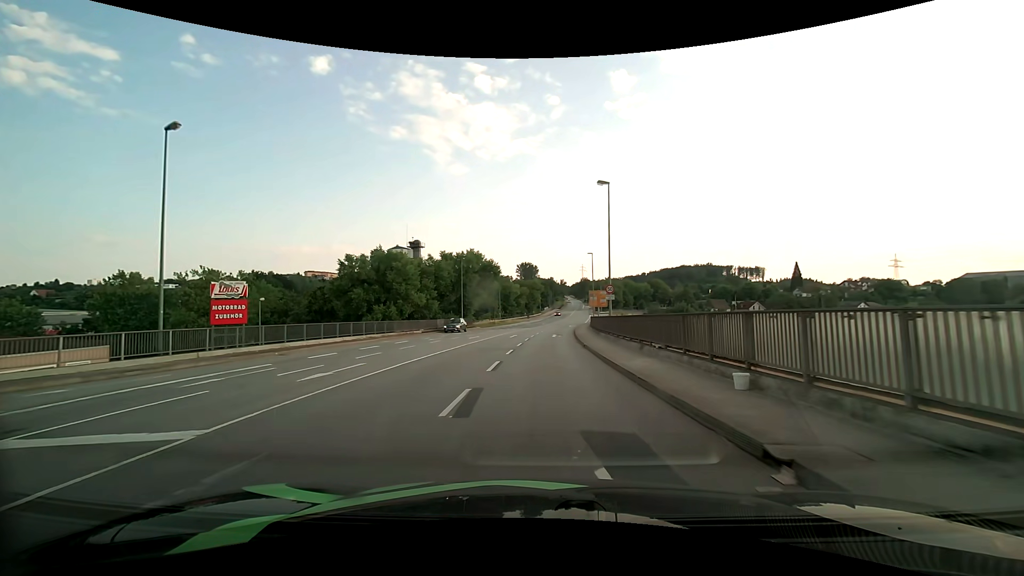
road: primary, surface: asphalt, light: Day
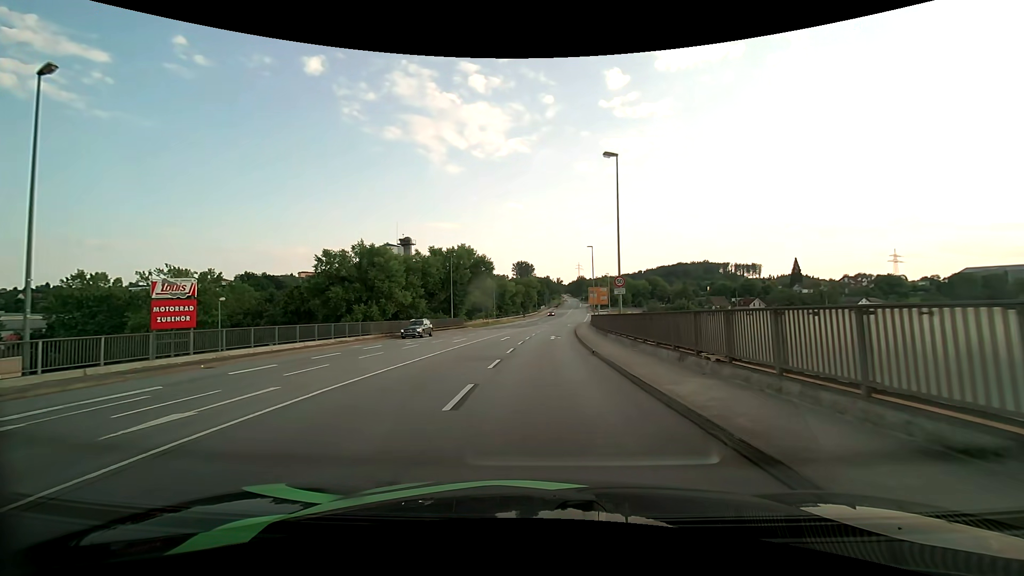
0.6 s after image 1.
(0.0, +5.5) m; +1°
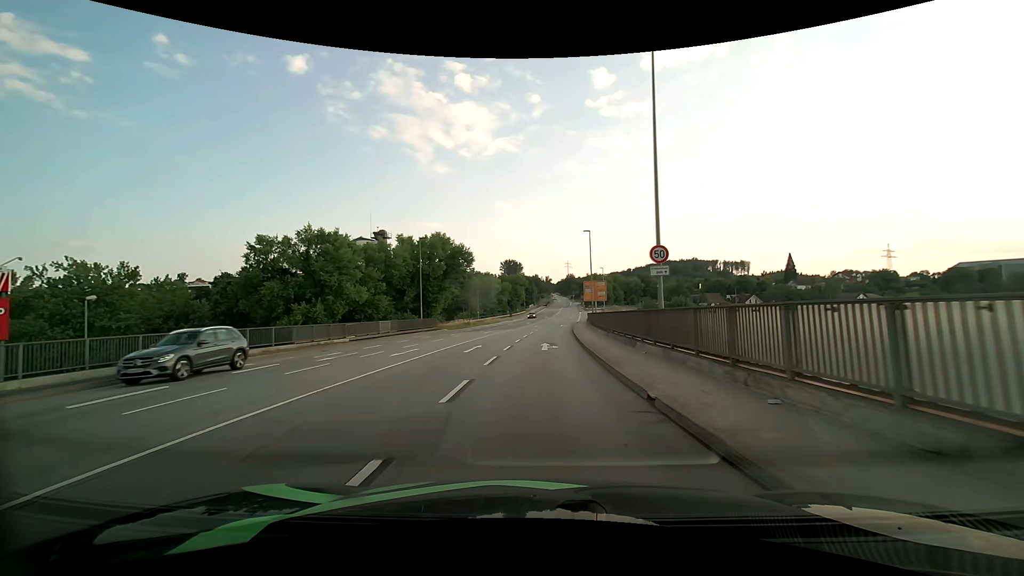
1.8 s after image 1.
(+0.1, +11.3) m; +1°
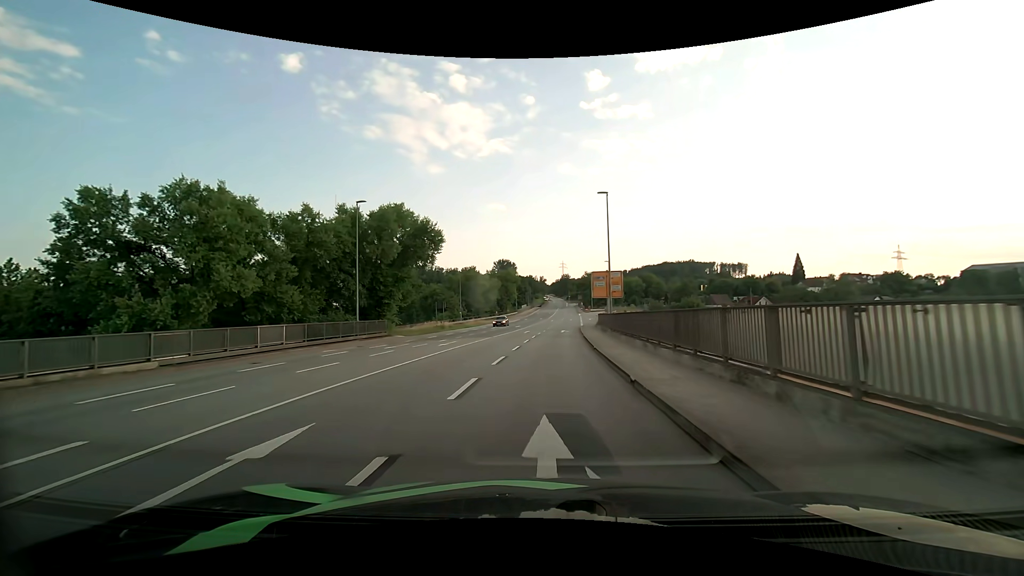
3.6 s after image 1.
(+0.1, +17.9) m; +1°
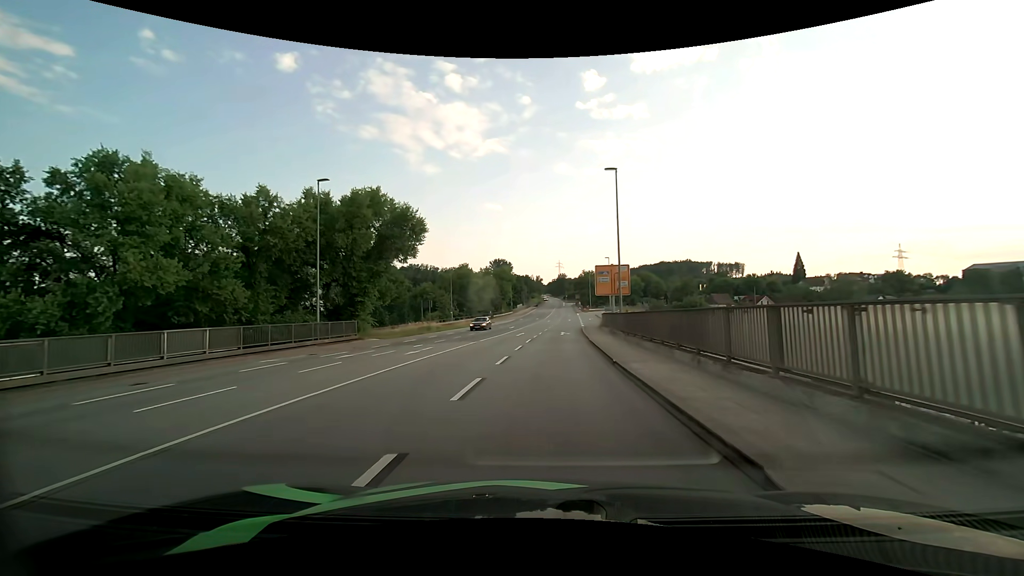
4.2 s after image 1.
(0.0, +6.0) m; 0°
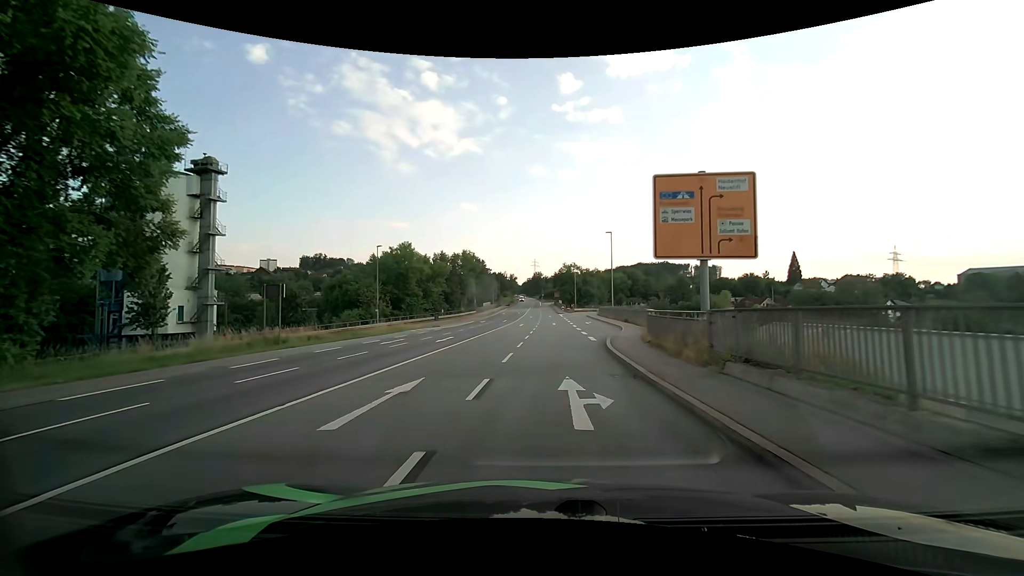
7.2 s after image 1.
(+0.7, +29.7) m; +3°
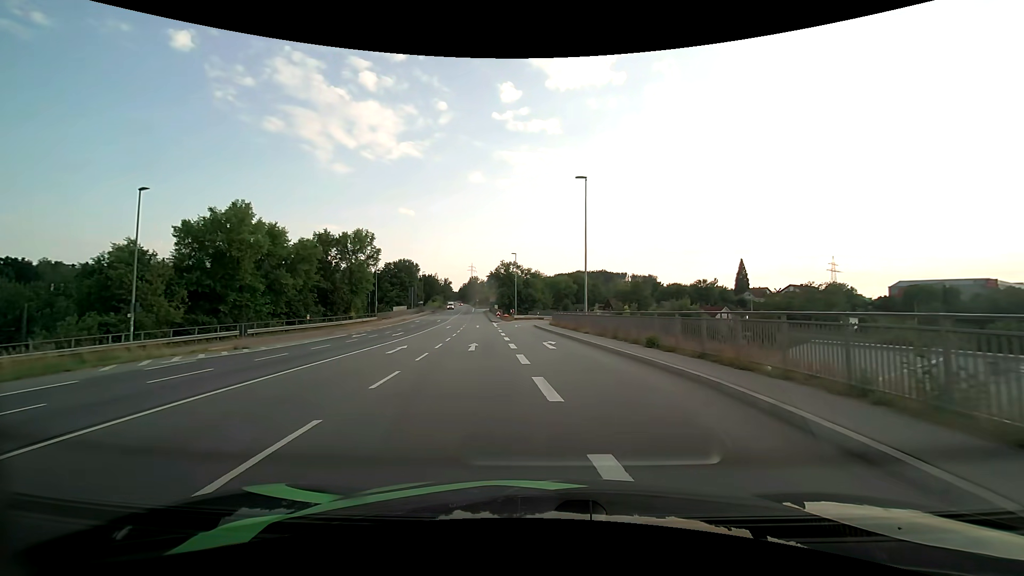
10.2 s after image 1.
(+1.5, +28.1) m; +7°
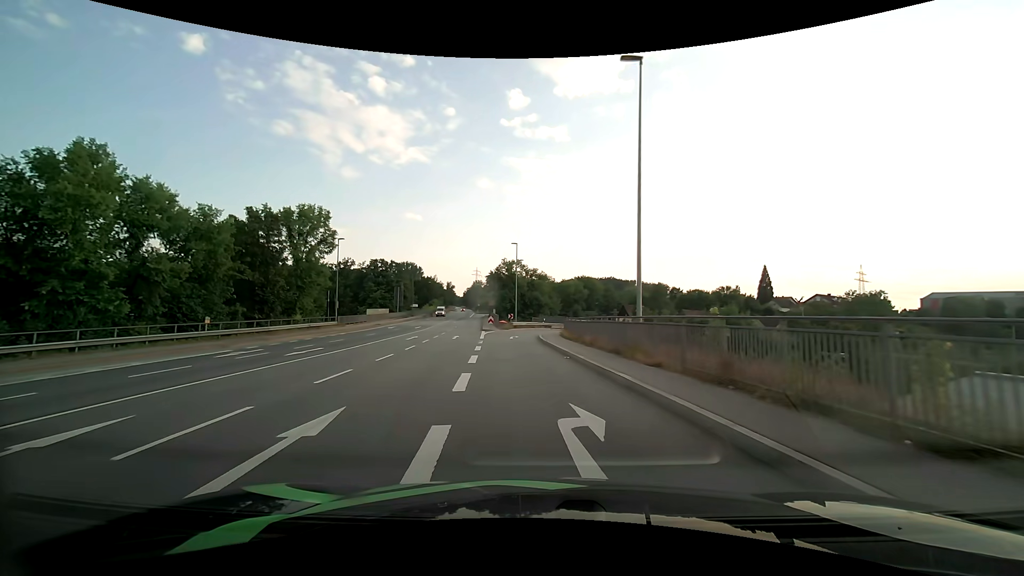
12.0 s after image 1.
(+0.1, +16.7) m; -1°
(0, +10) (-1, +20) (-2, +30) (-2, +40) (-1, +50) (+1, +60) (+6, +68) (+13, +75) (+22, +81) (+31, +84) m
